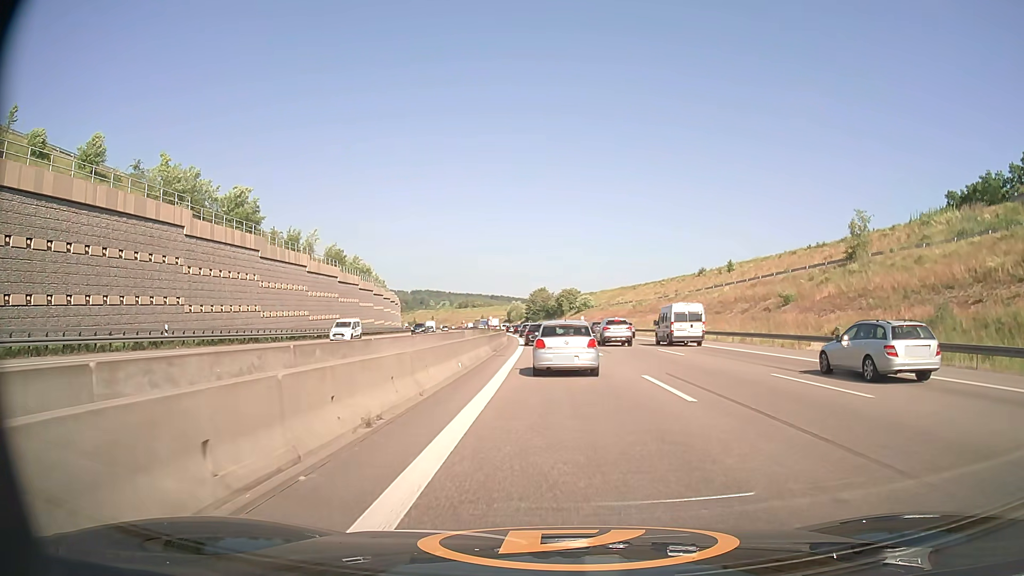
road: motorway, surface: asphalt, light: Day
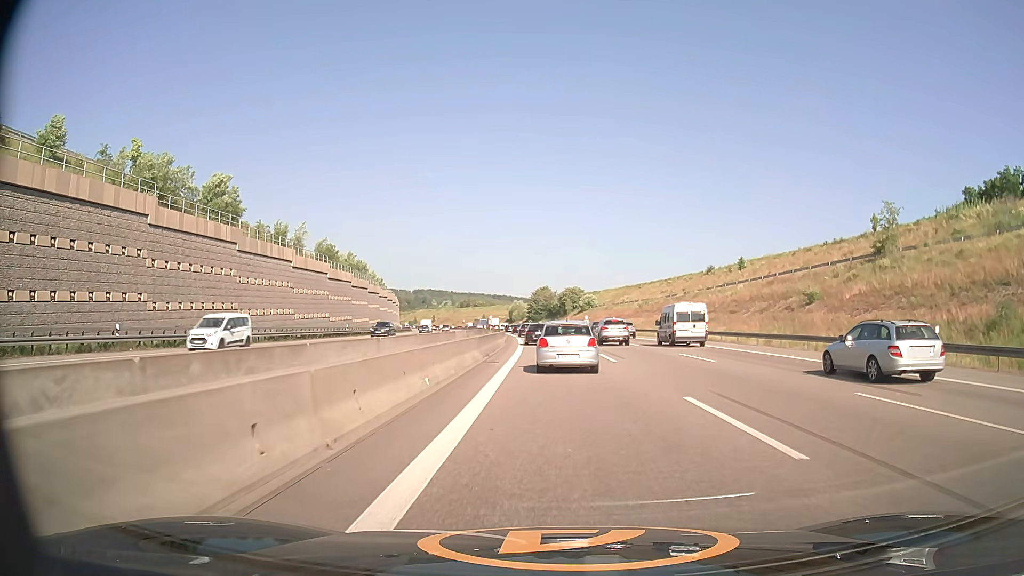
(0.0, +5.2) m; 0°
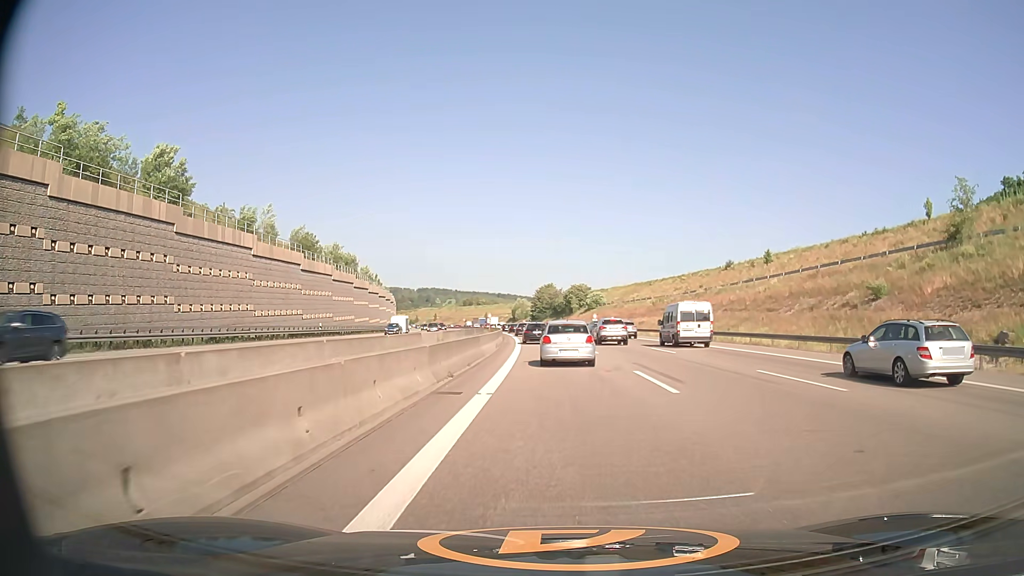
(0.0, +11.0) m; 0°
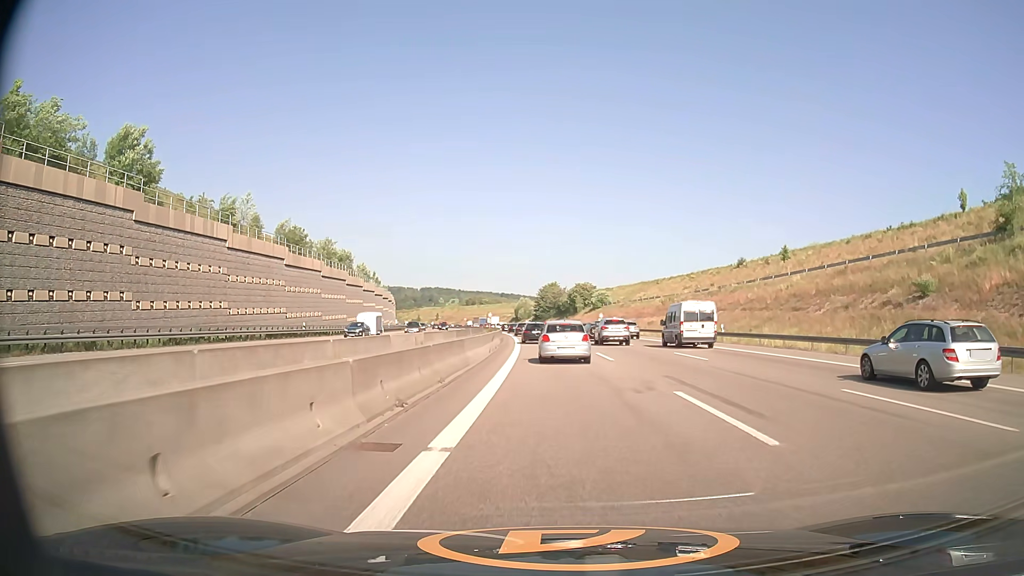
(0.0, +5.7) m; 0°
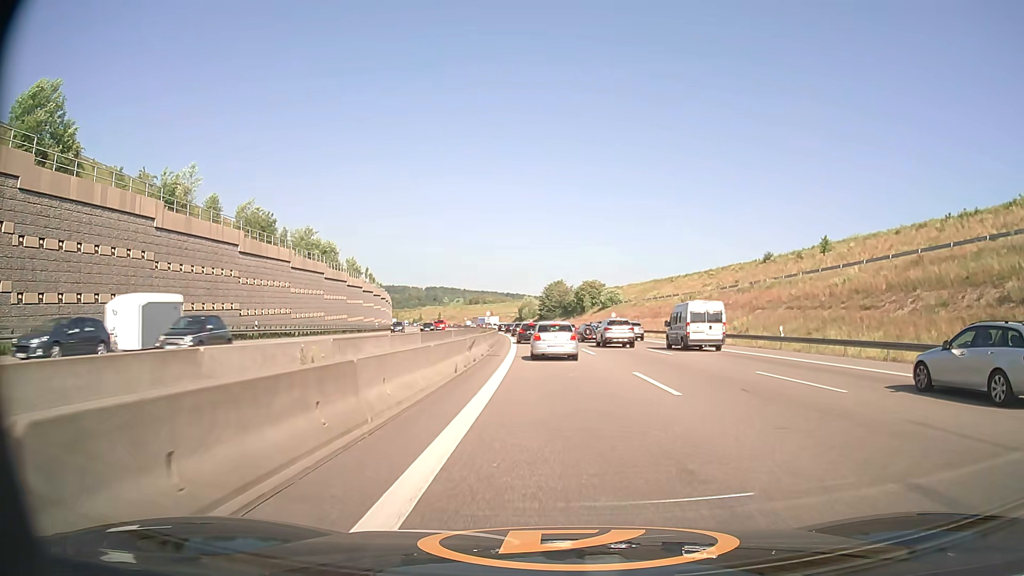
(0.0, +11.9) m; 0°
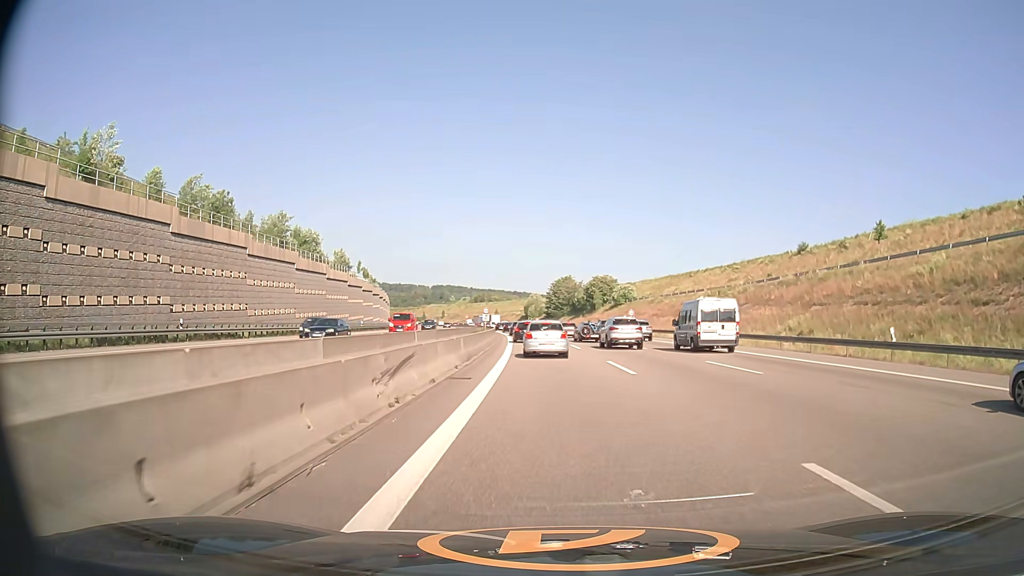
(0.0, +12.4) m; 0°
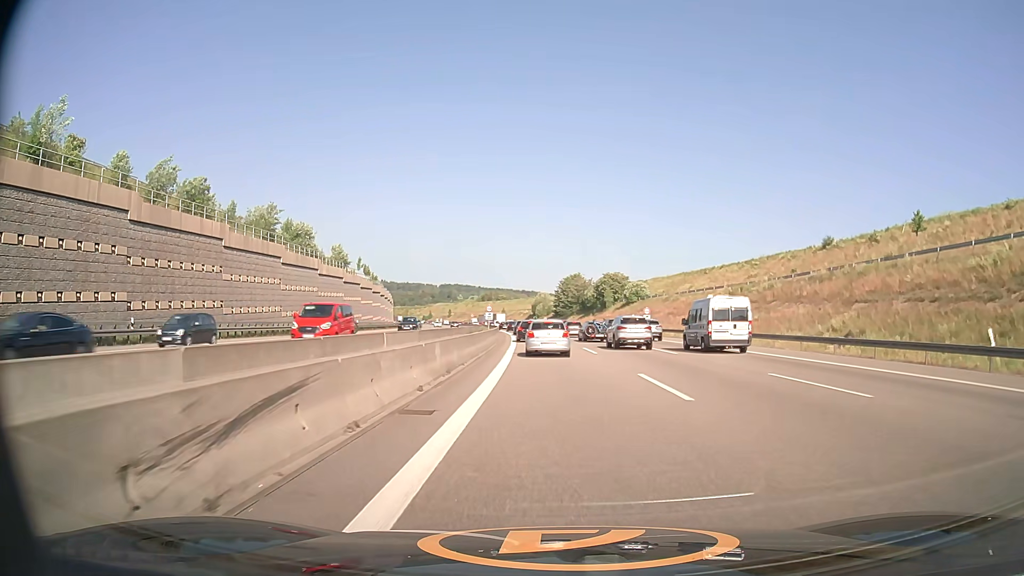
(0.0, +6.2) m; -1°
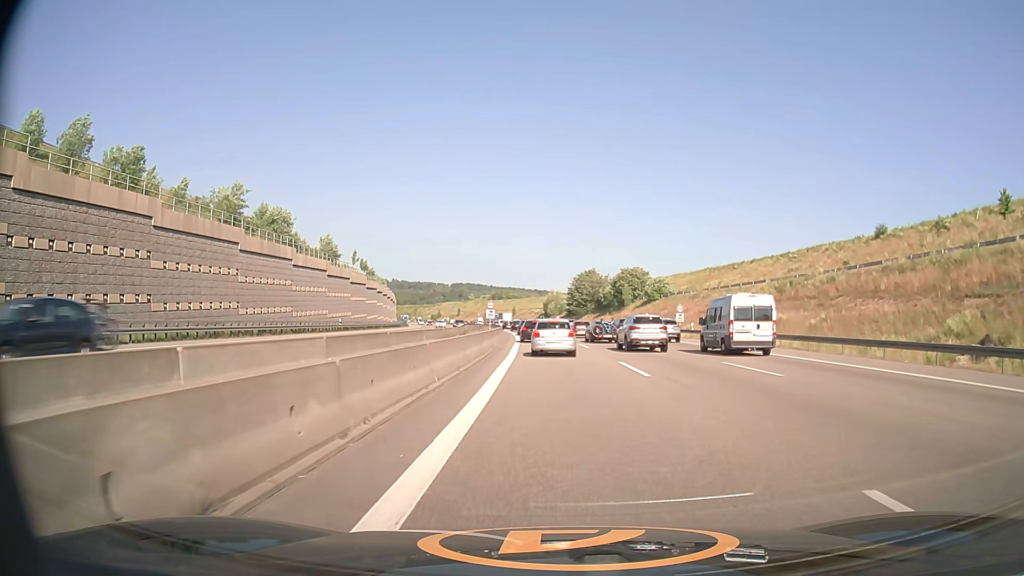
(-0.1, +12.3) m; -1°
(0, +10) (0, +20) (0, +30) (-1, +40) (-1, +50) (-2, +60) (-2, +70) (-3, +80) (-4, +90) (-5, +100) m
